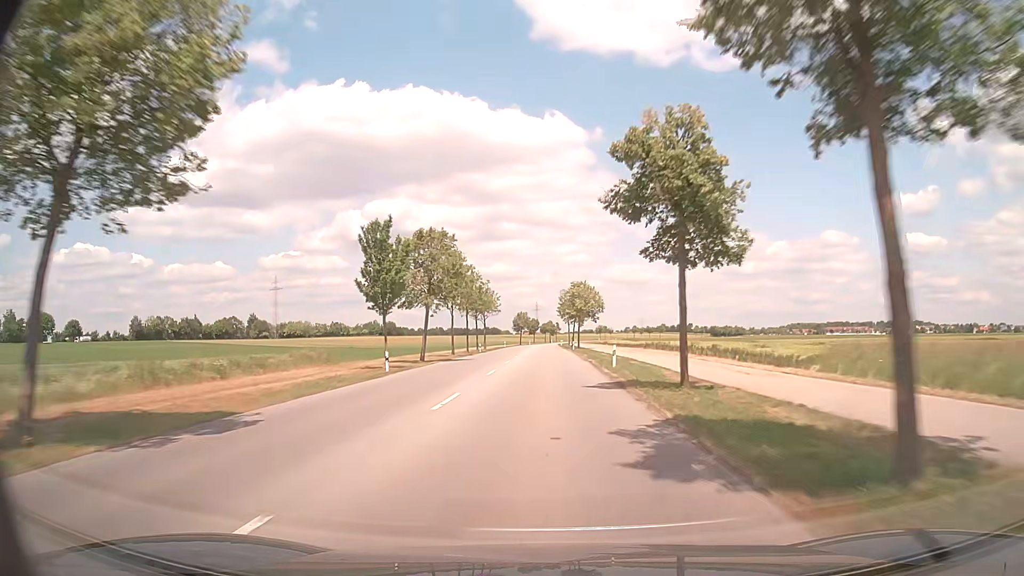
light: Day
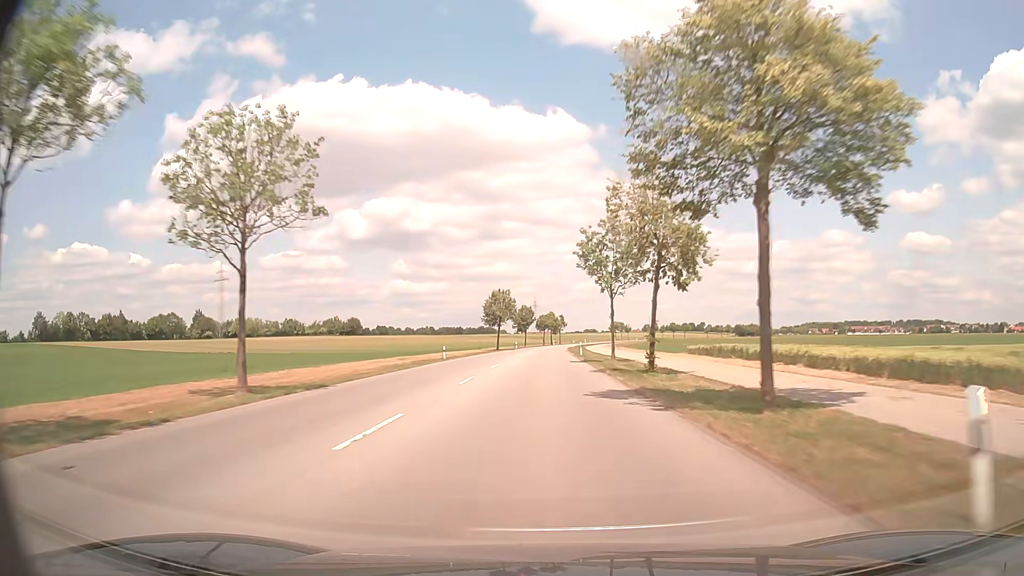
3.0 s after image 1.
(+0.3, +77.1) m; 0°
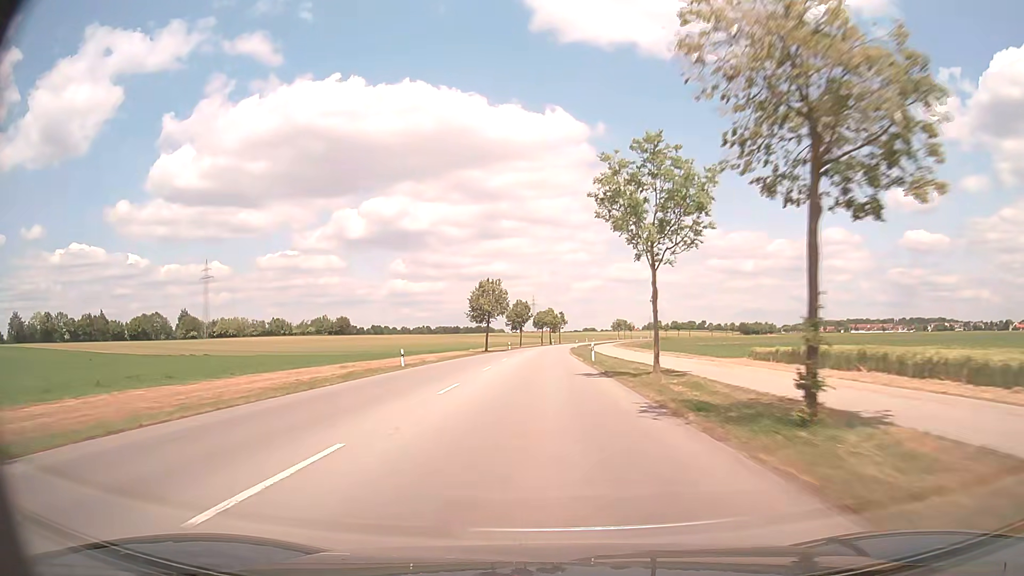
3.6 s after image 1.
(0.0, +15.4) m; 0°
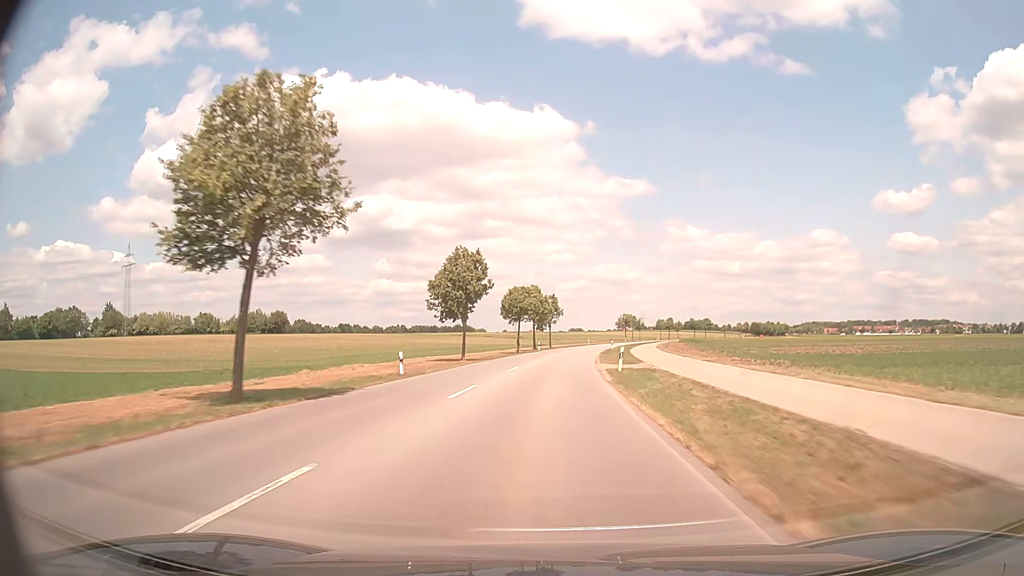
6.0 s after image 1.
(+0.2, +61.7) m; +1°
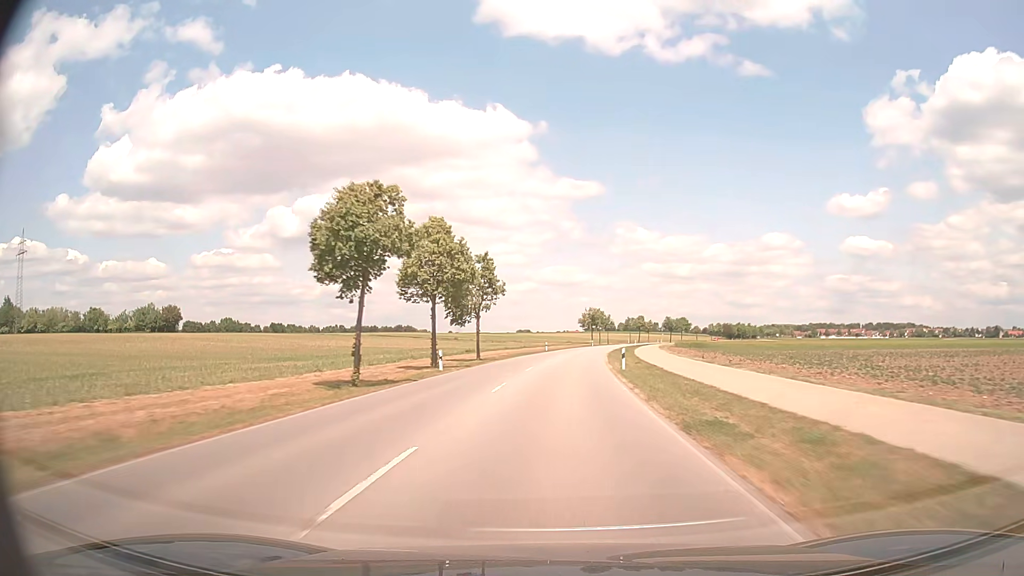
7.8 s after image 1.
(+1.5, +46.2) m; +4°
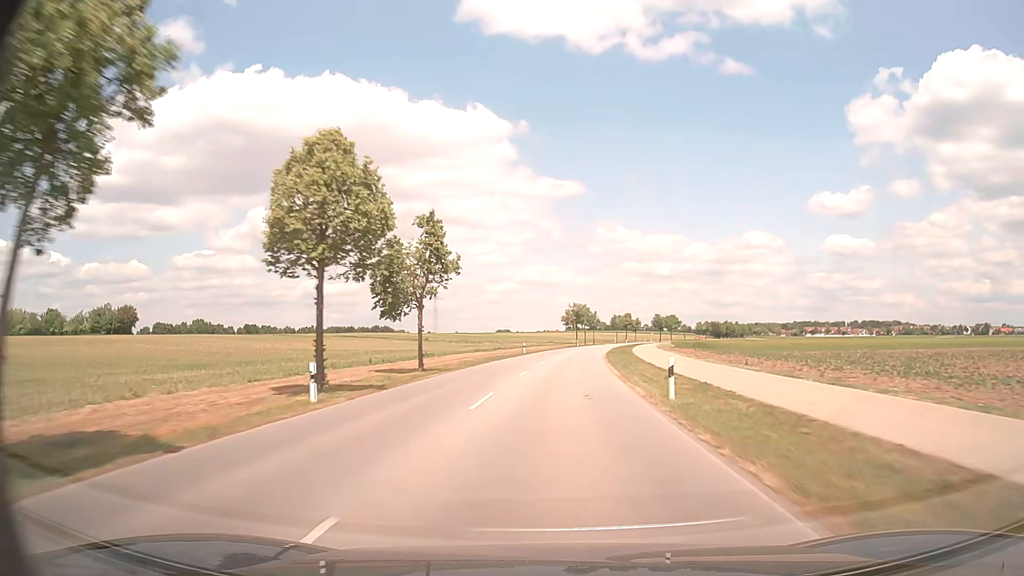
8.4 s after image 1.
(+0.3, +15.4) m; +2°
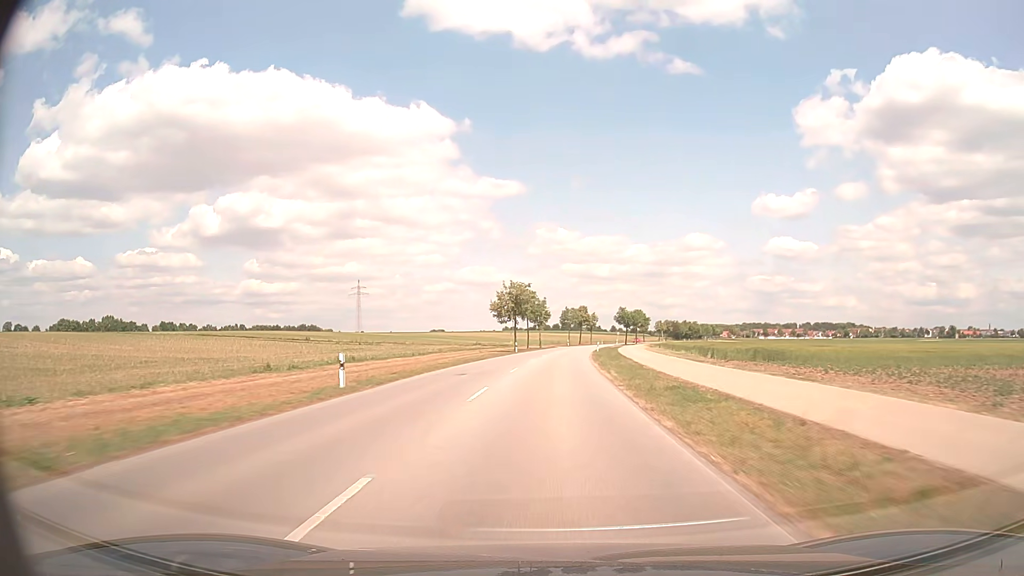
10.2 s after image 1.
(+2.0, +46.3) m; +5°
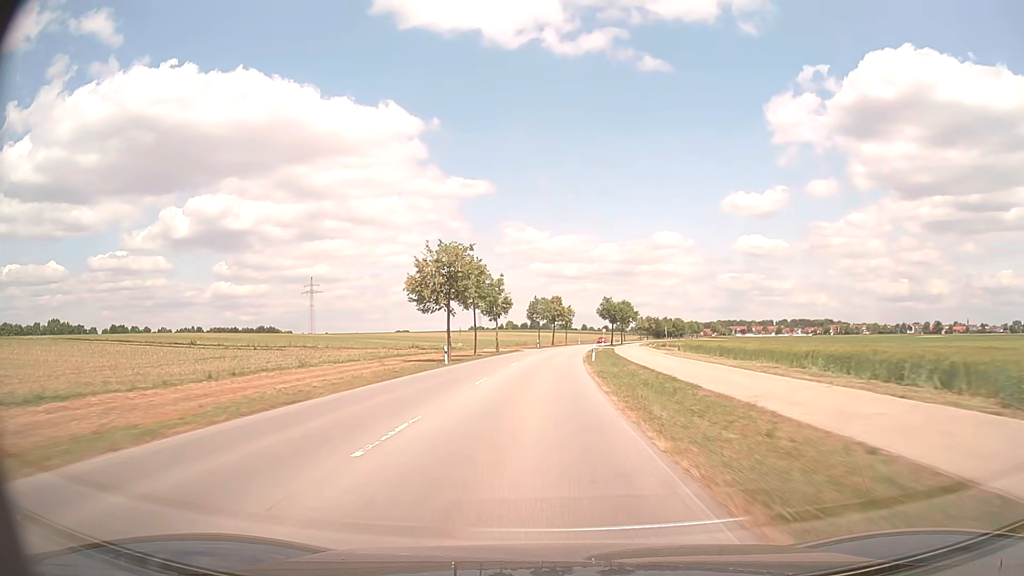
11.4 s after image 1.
(+1.0, +30.9) m; +3°
(0, +10) (0, +20) (0, +30) (+1, +40) (+1, +50) (+2, +60) (+3, +70) (+4, +80) (+5, +90) (+6, +100) m
